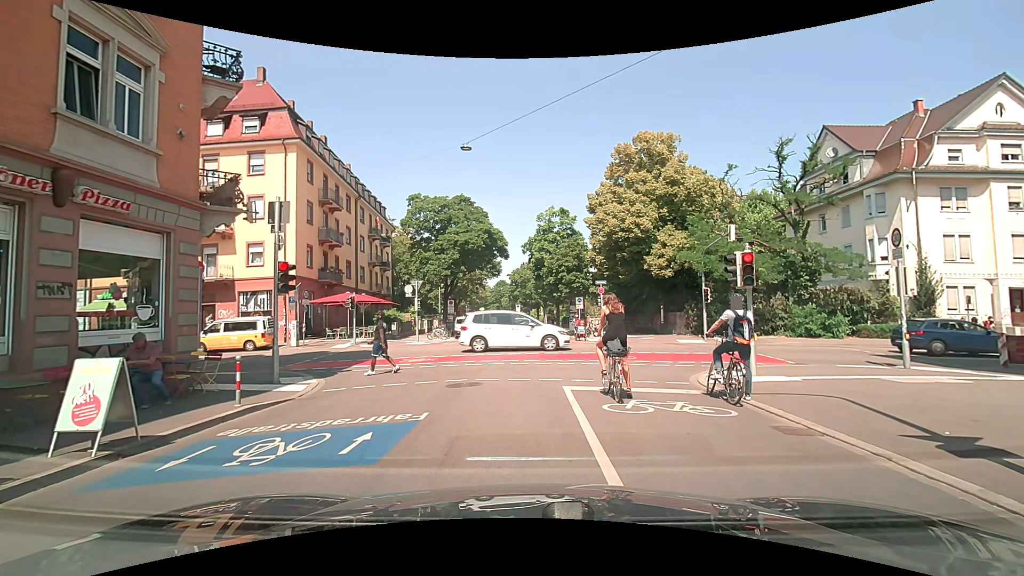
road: residential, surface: asphalt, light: Day
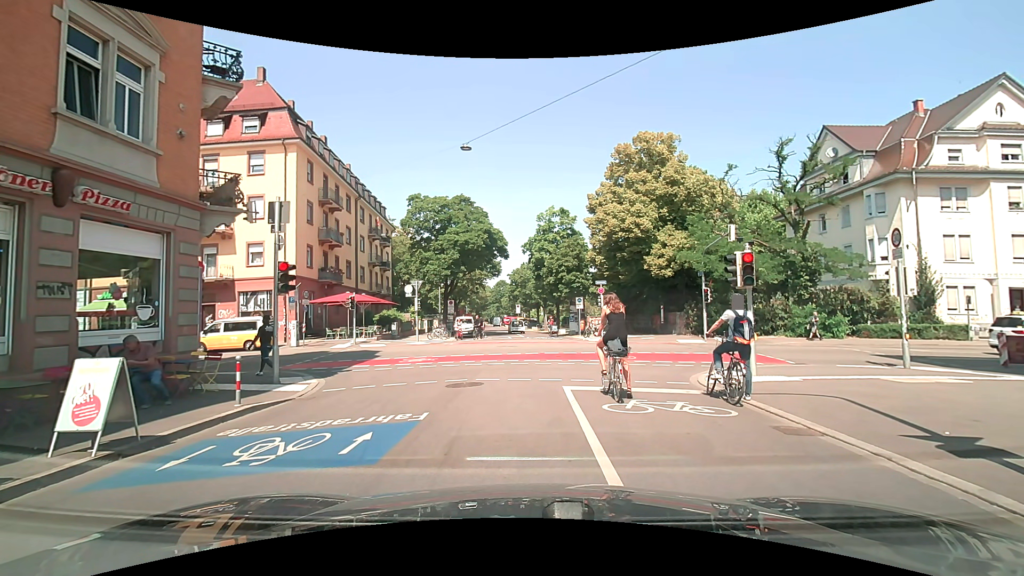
(0.0, 0.0) m; 0°
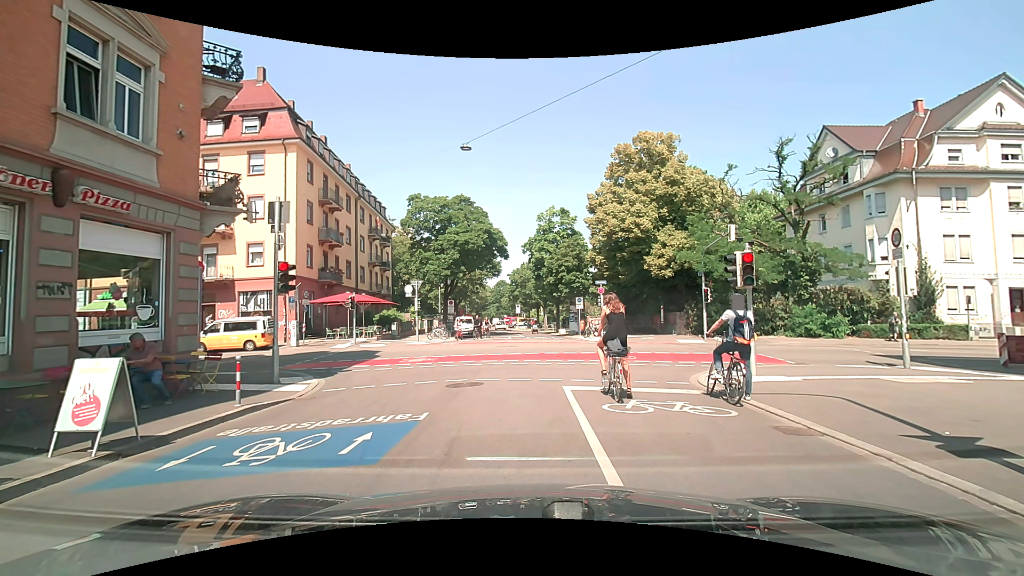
(0.0, 0.0) m; 0°
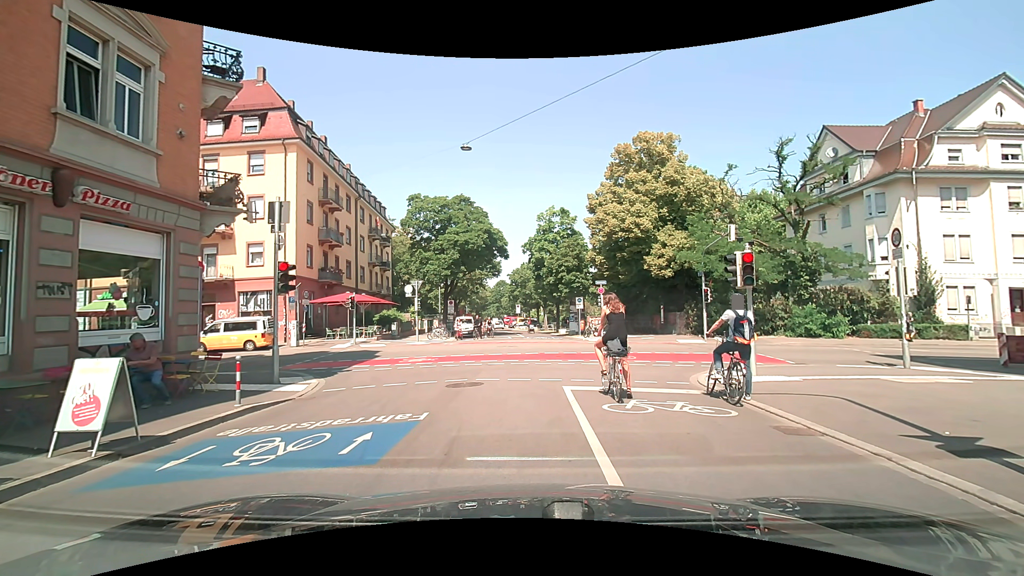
(0.0, 0.0) m; 0°
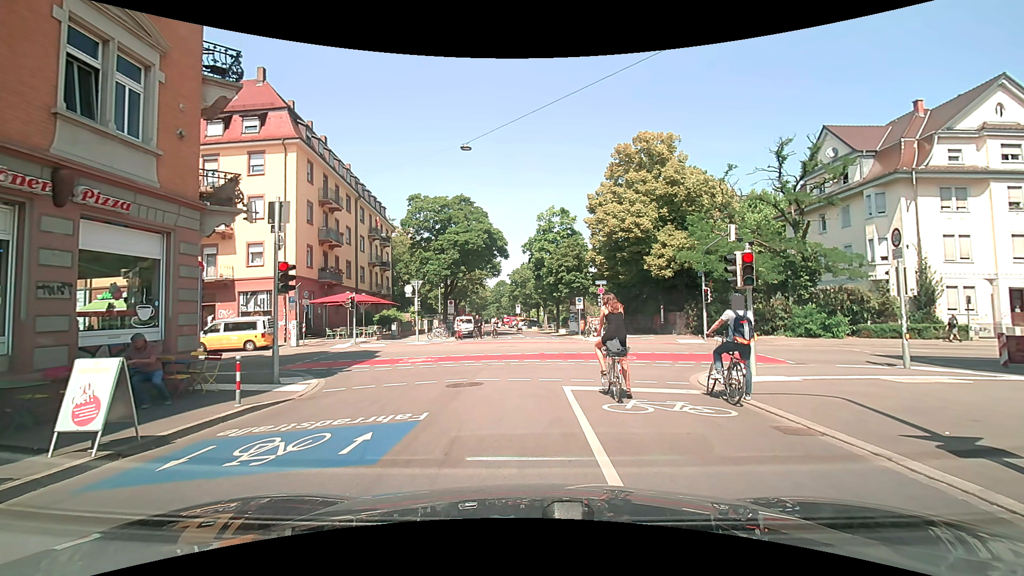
(0.0, 0.0) m; 0°
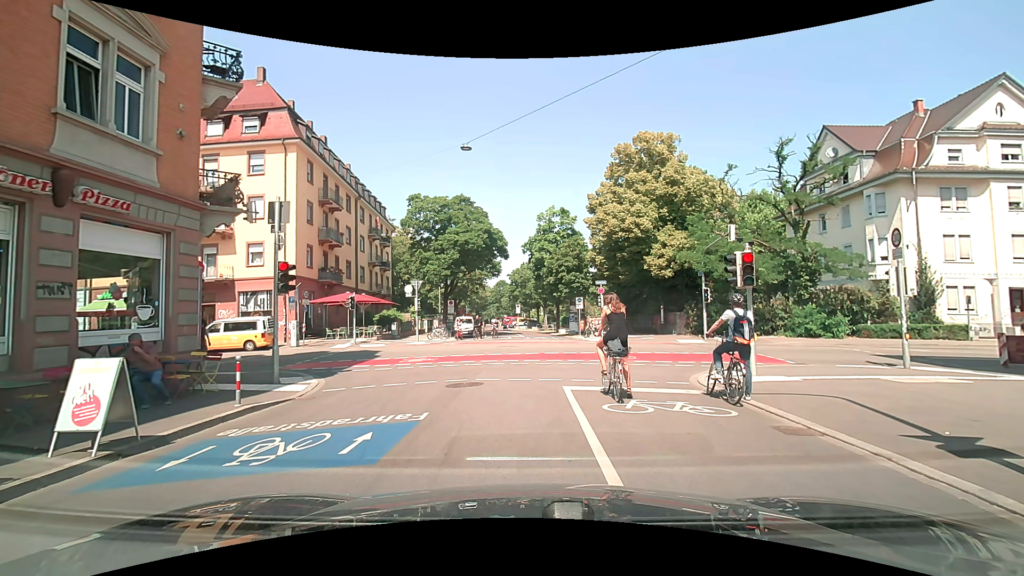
(0.0, 0.0) m; 0°
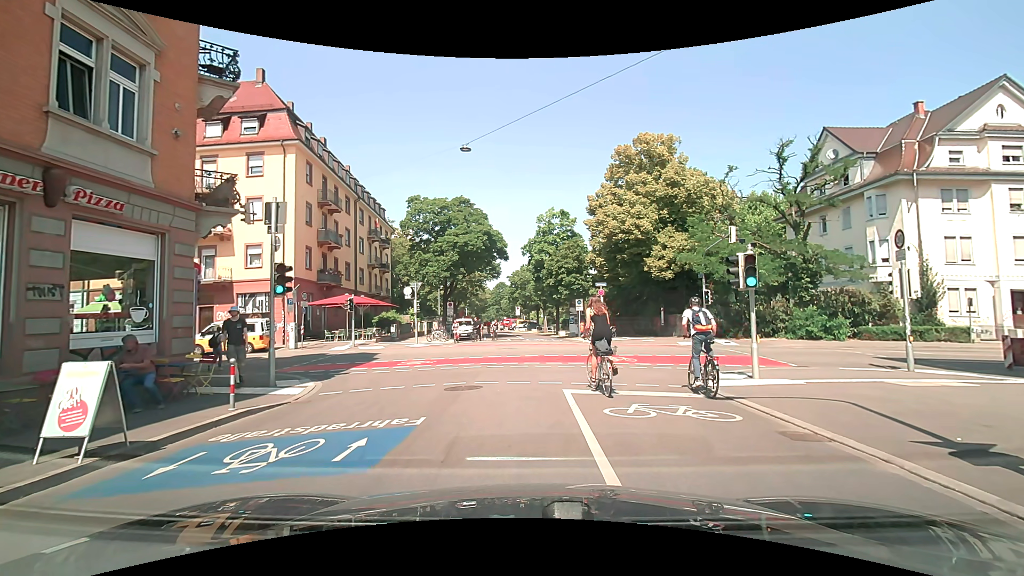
(0.0, +0.2) m; 0°
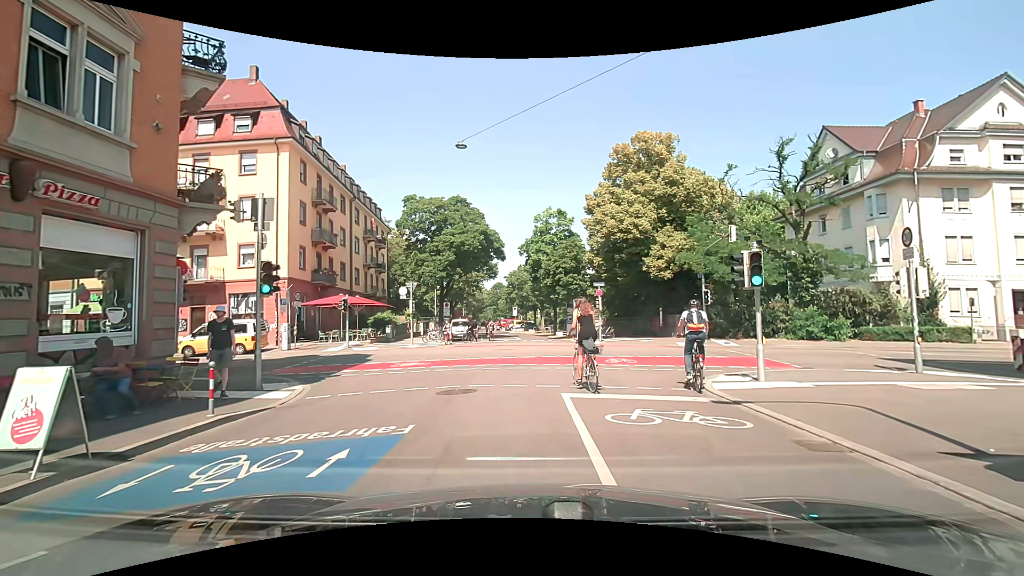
(0.0, +0.5) m; 0°
